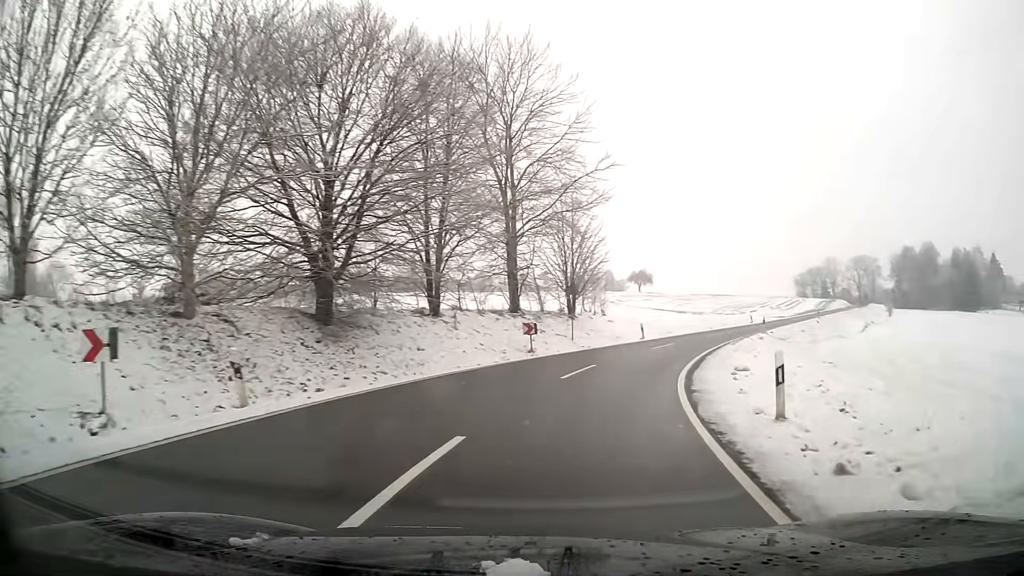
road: tertiary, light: Day
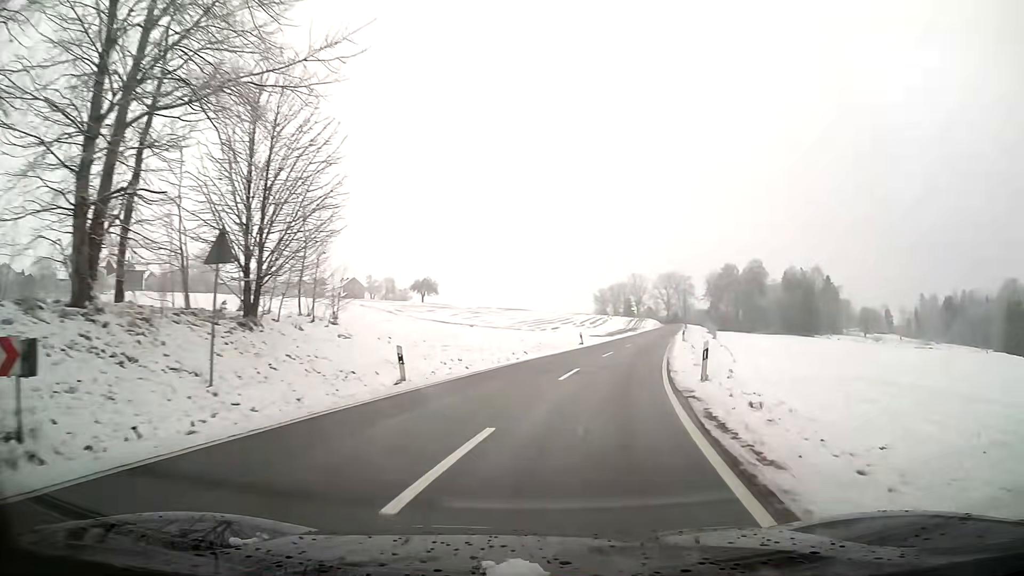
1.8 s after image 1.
(+3.6, +22.3) m; +18°
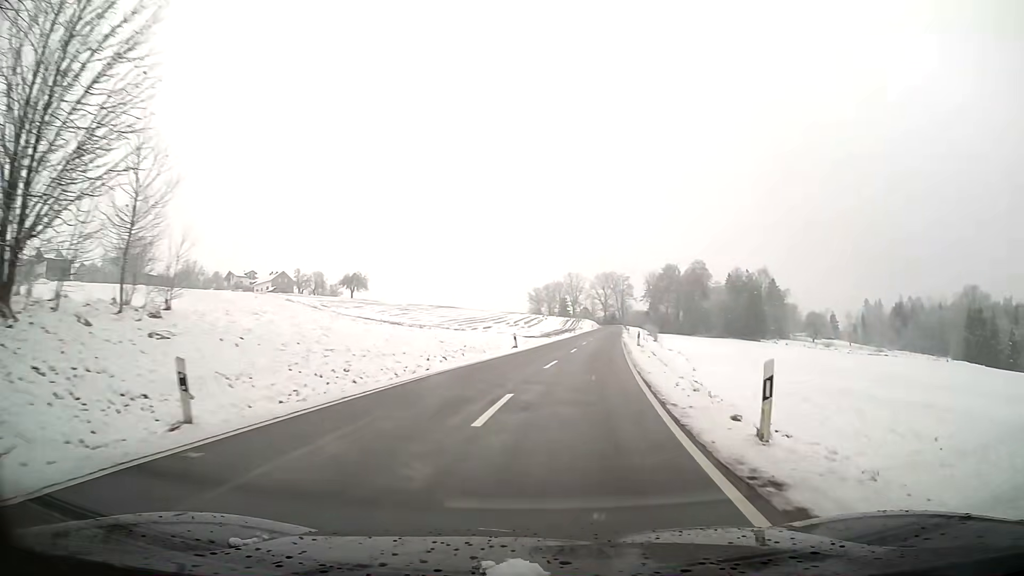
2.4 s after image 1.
(+0.4, +7.9) m; +5°
